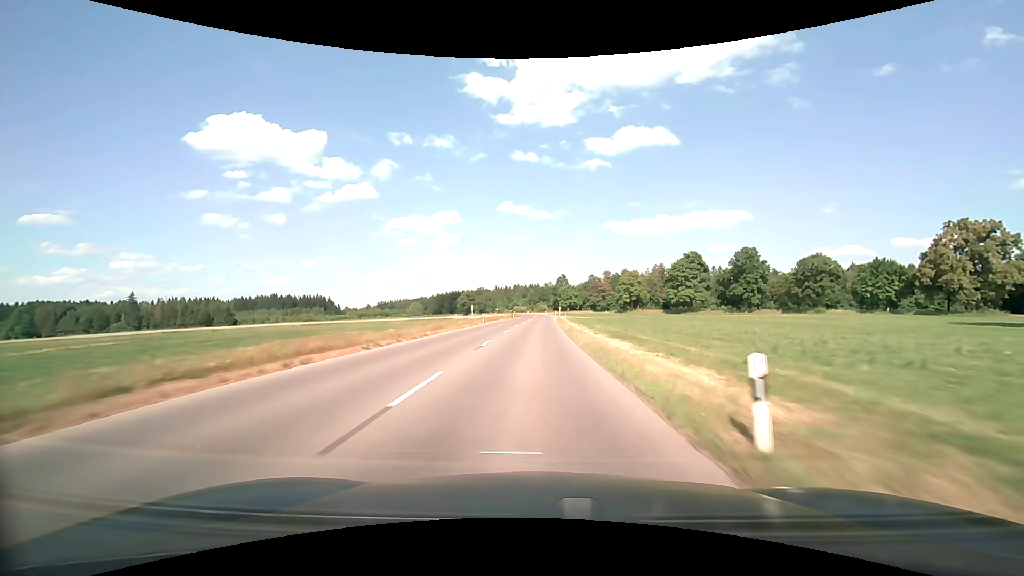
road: tertiary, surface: asphalt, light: Day
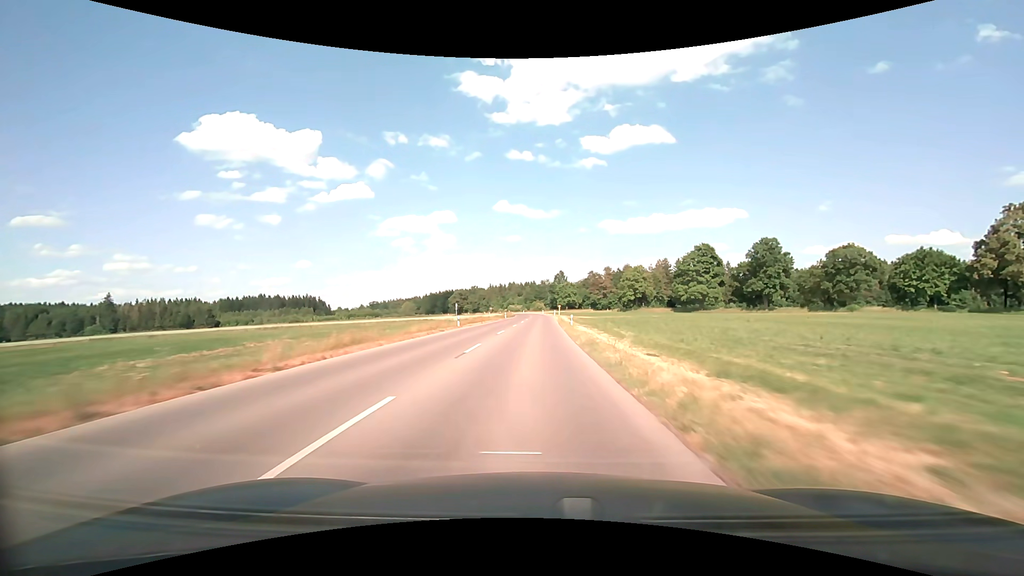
(+0.1, +15.3) m; 0°
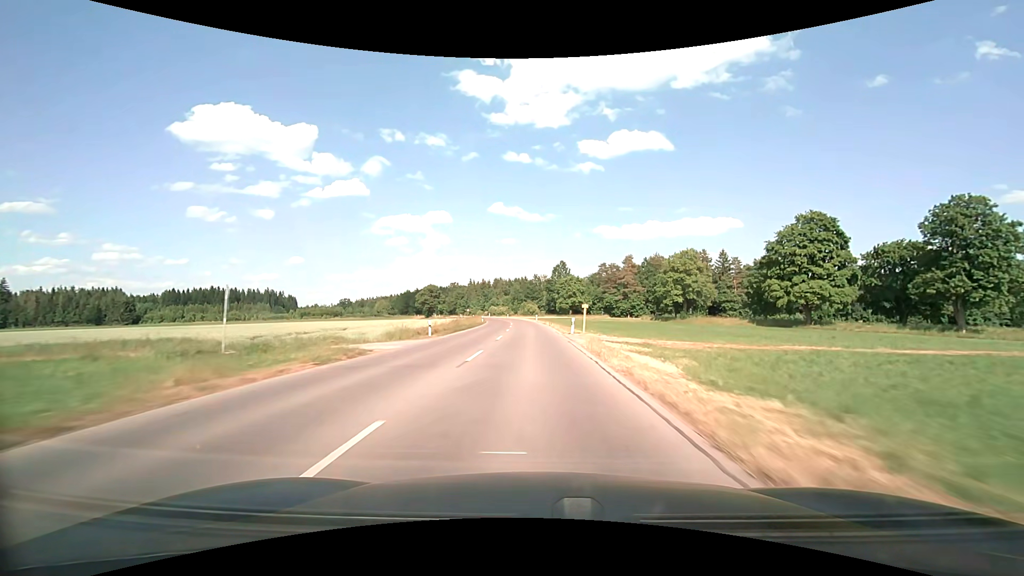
(+0.4, +61.6) m; +1°
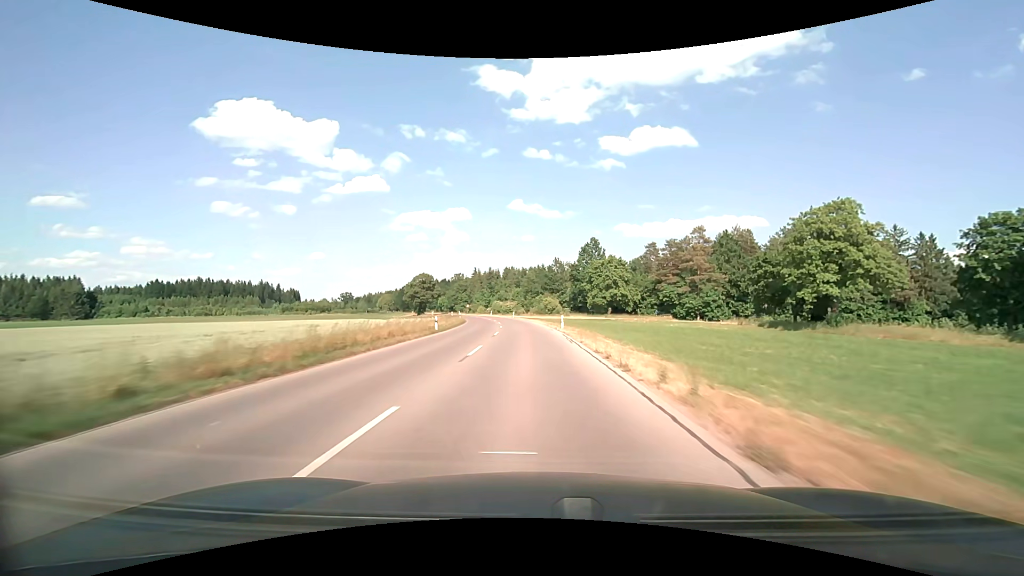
(-0.4, +46.8) m; -2°
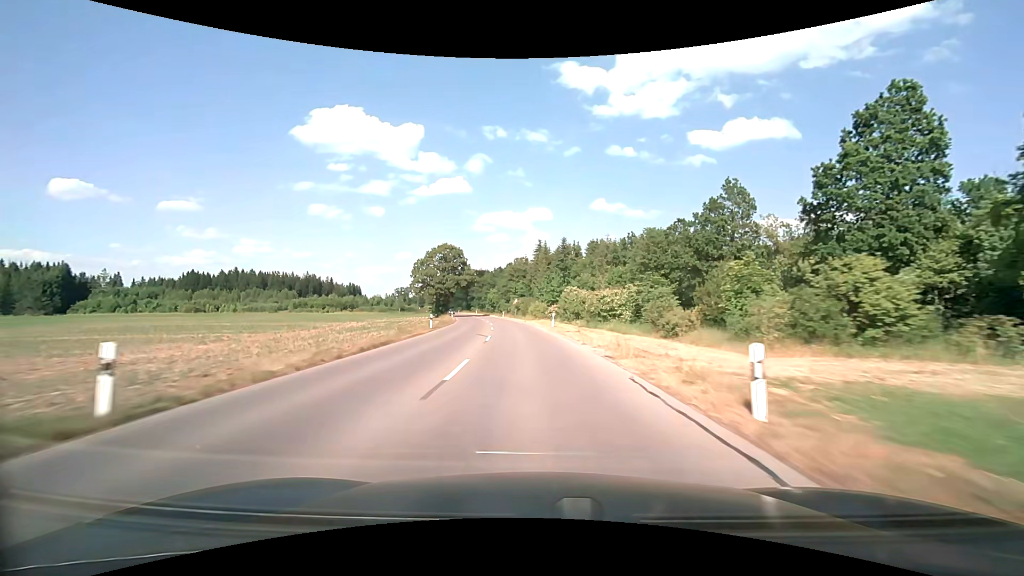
(-5.5, +77.3) m; -9°
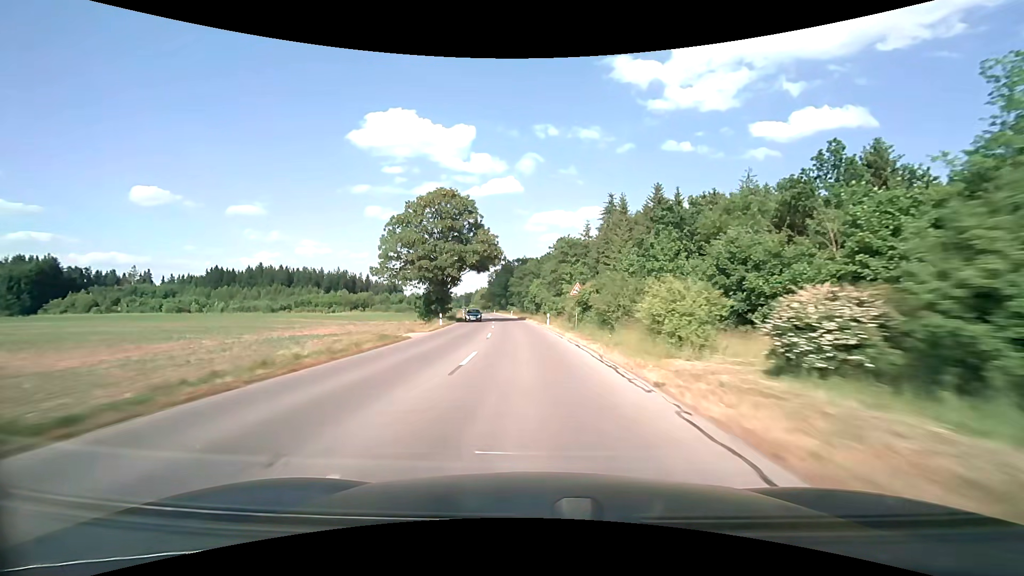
(-2.5, +45.4) m; -6°
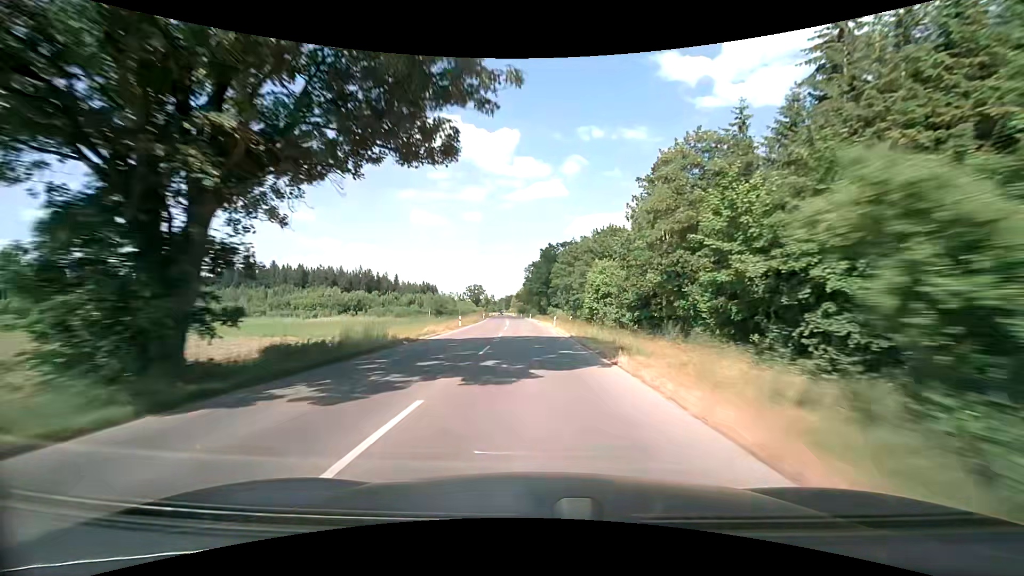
(-2.2, +44.9) m; -5°
(0, +10) (0, +20) (-1, +30) (-1, +40) (-2, +50) (-2, +60) (-3, +70) (-3, +80) (-4, +90) (-5, +100) m
